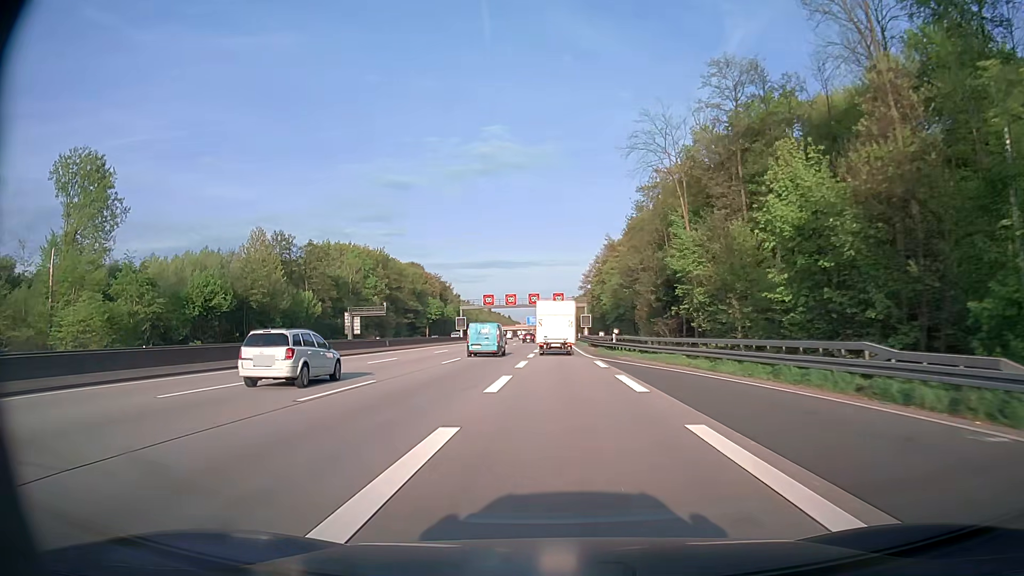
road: motorway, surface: asphalt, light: Day
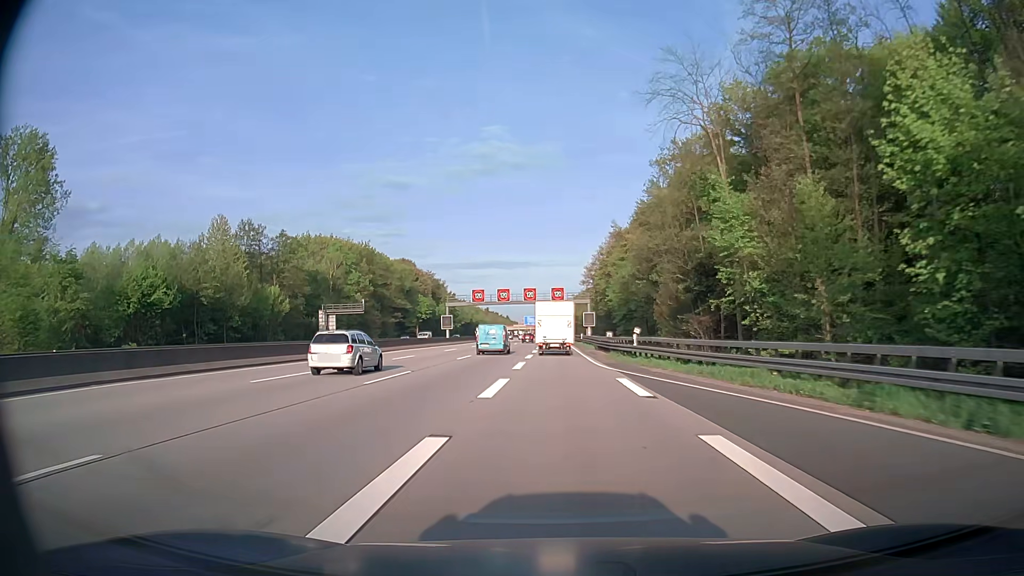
(0.0, +12.8) m; 0°
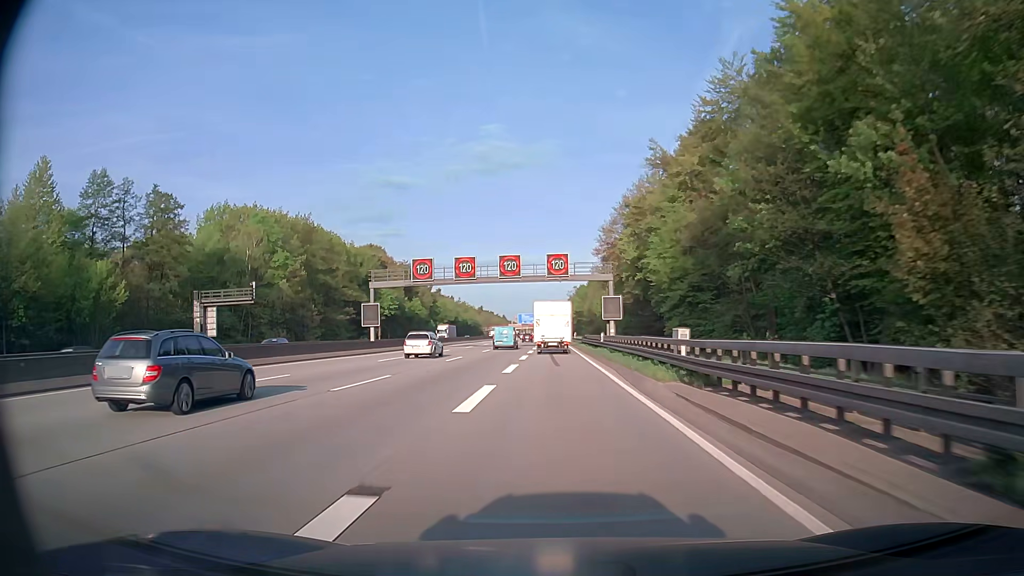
(0.0, +38.9) m; 0°
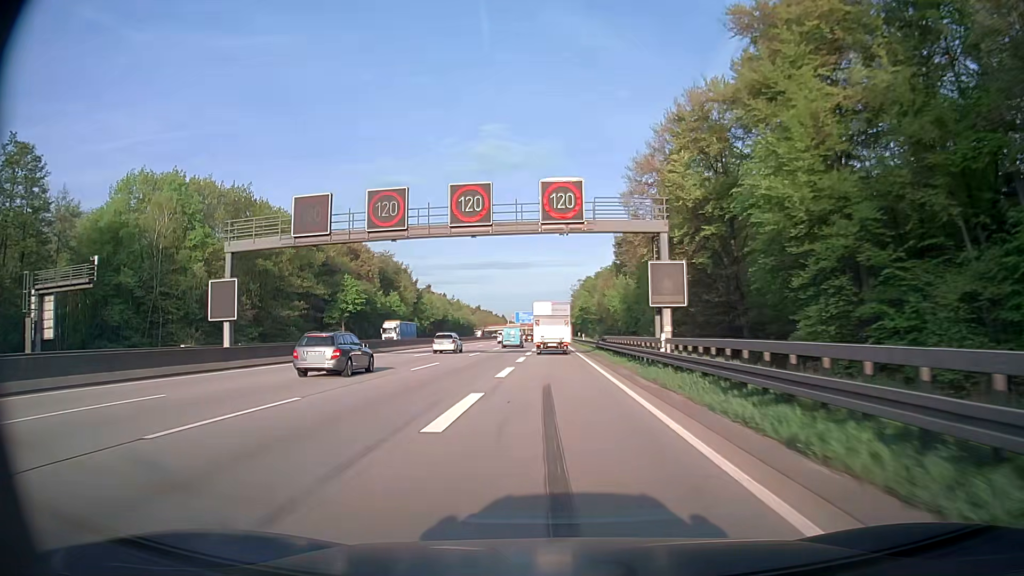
(0.0, +26.3) m; 0°
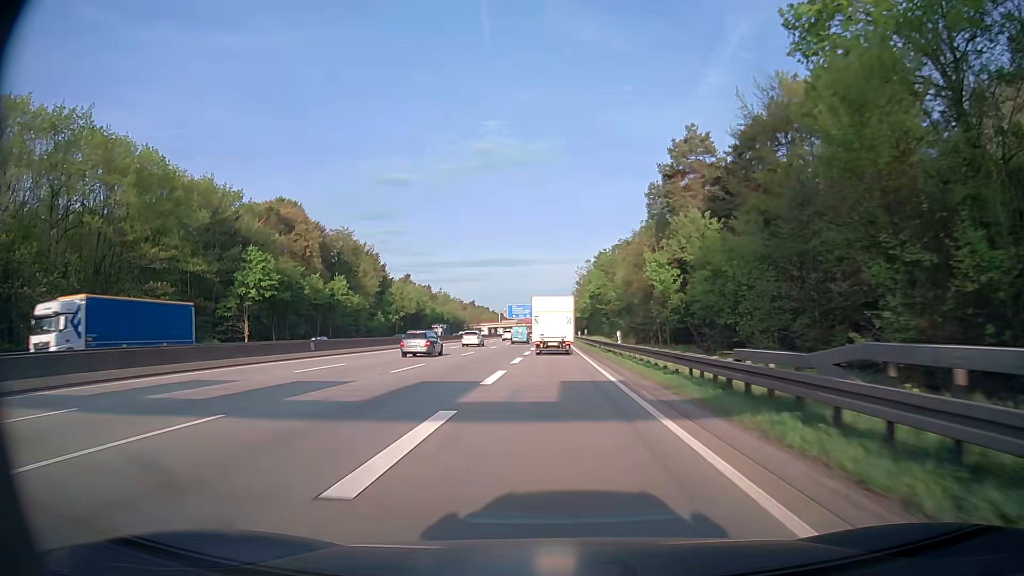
(0.0, +39.6) m; 0°
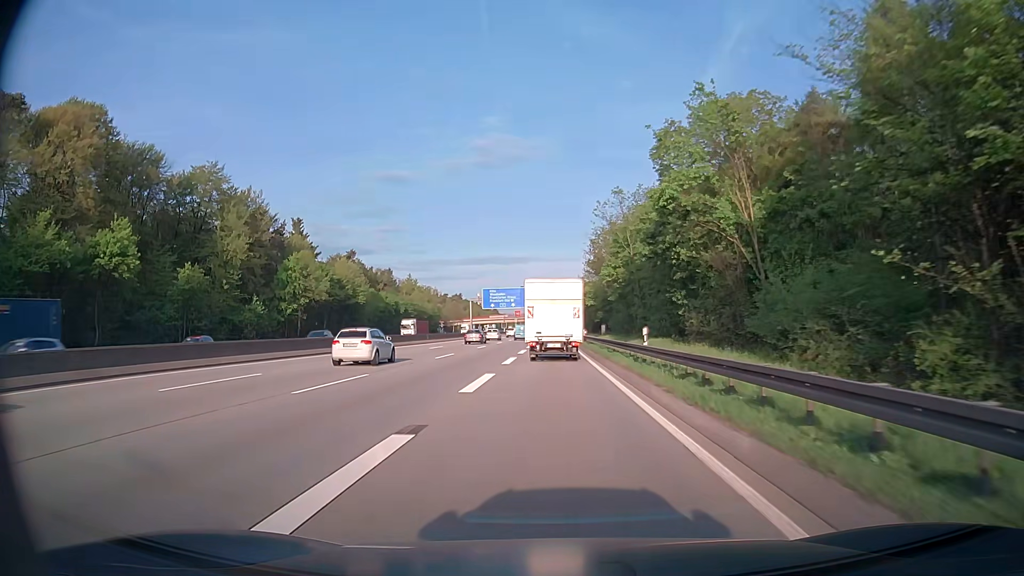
(+0.4, +62.4) m; 0°
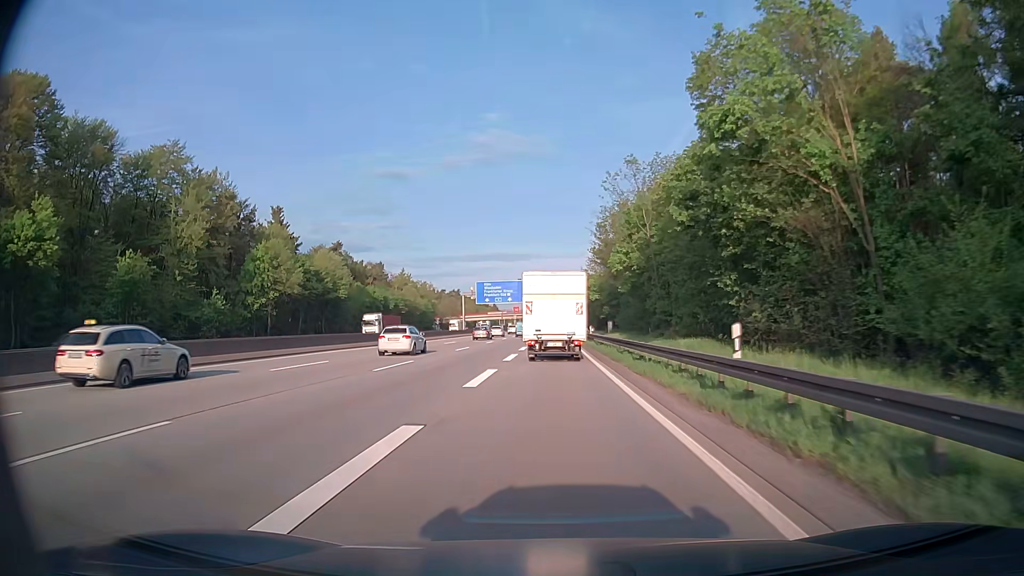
(0.0, +11.1) m; 0°
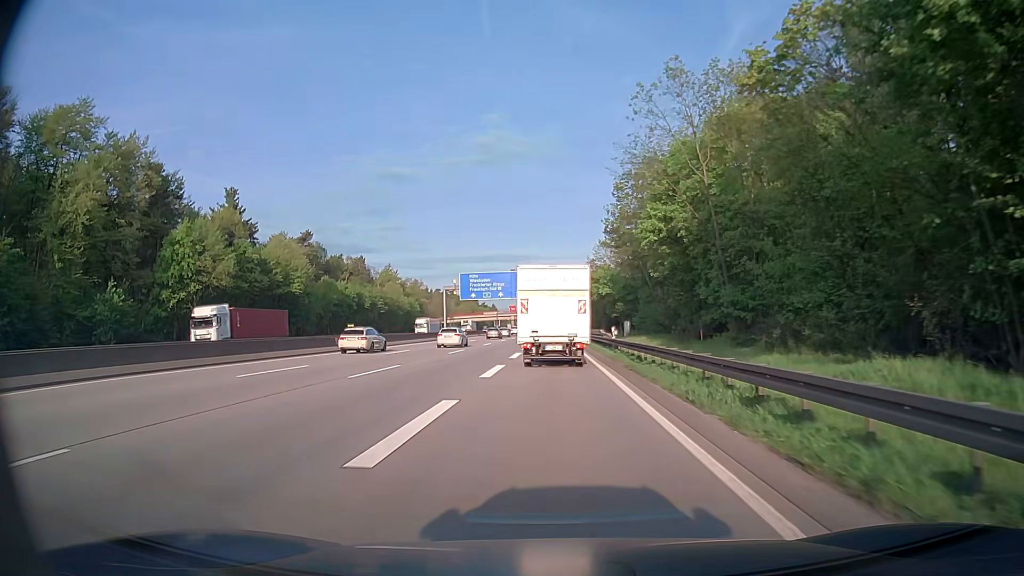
(-0.1, +20.3) m; 0°
(0, +10) (0, +20) (0, +30) (0, +40) (0, +50) (0, +60) (0, +70) (0, +80) (0, +90) (0, +100) m
